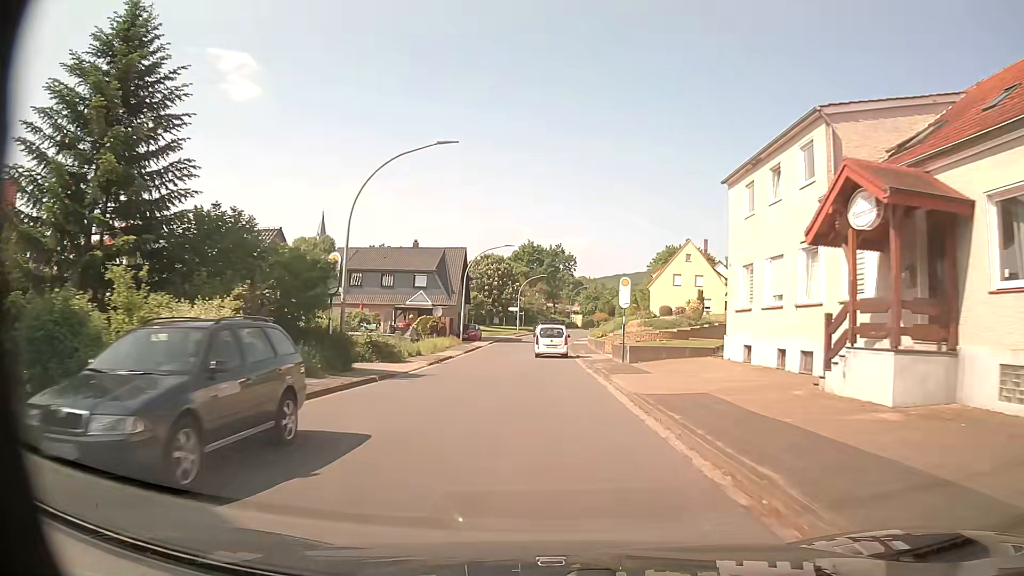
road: tertiary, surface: asphalt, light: Day
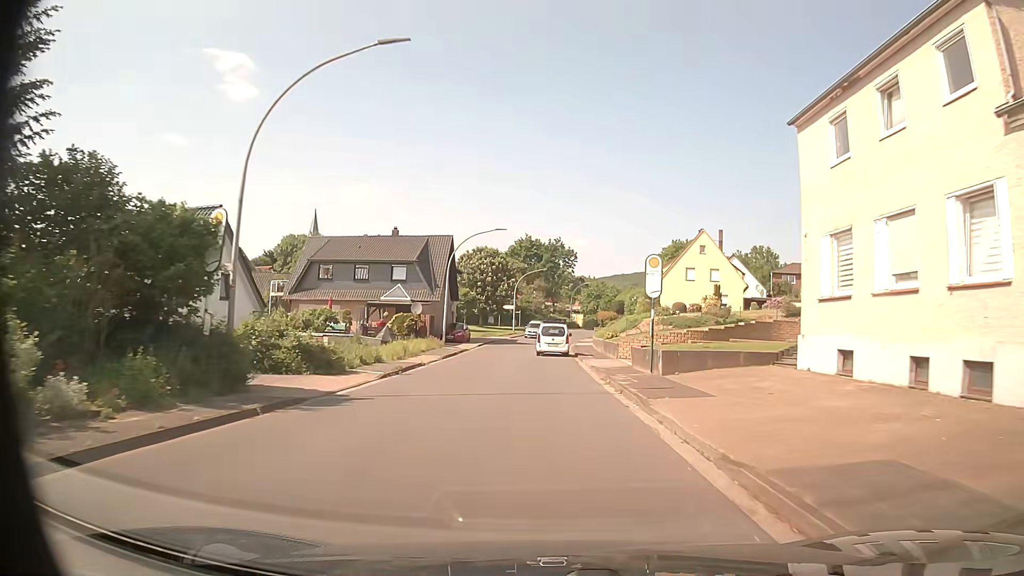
(0.0, +8.3) m; 0°
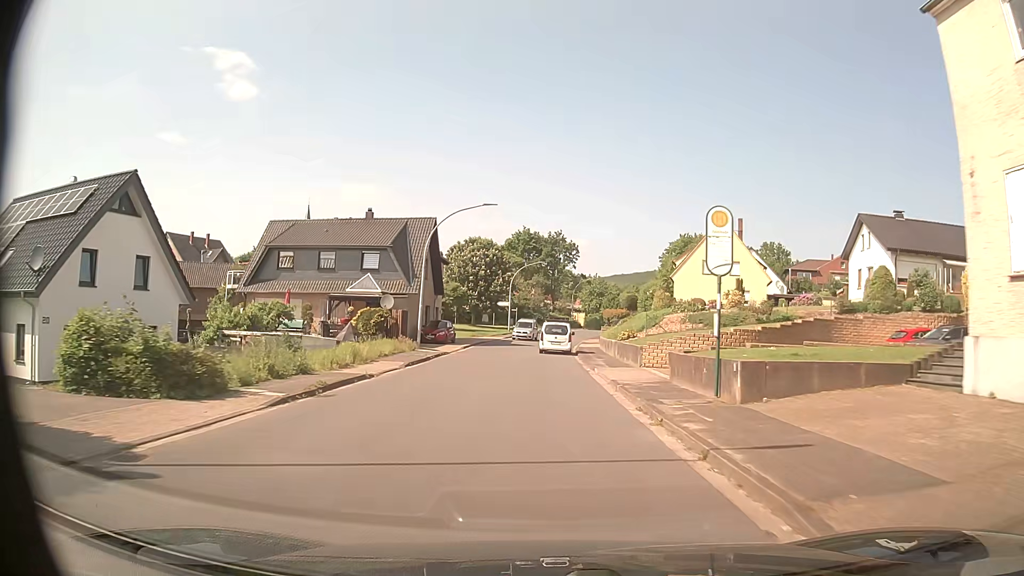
(0.0, +8.4) m; 0°
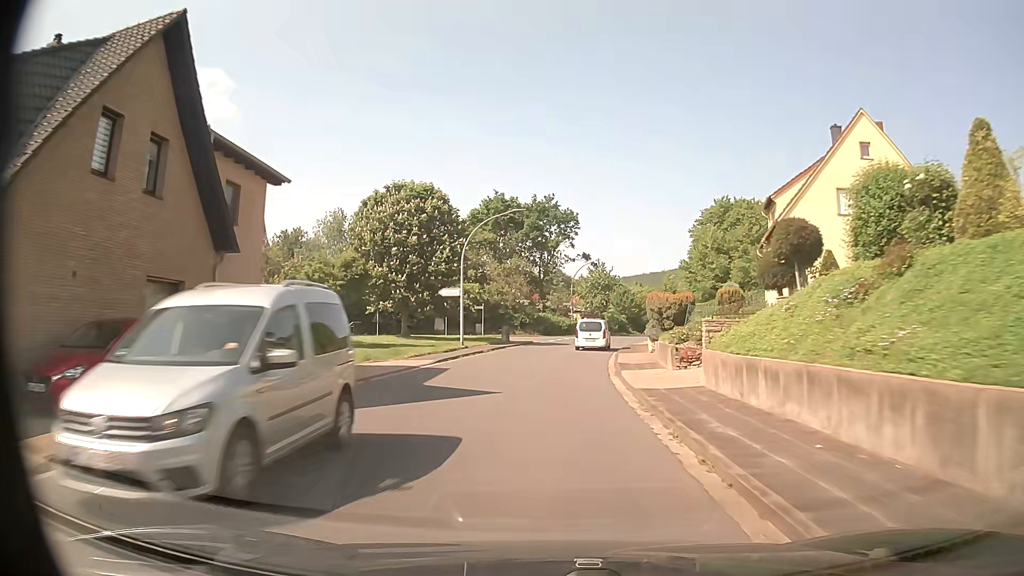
(0.0, +34.2) m; +1°
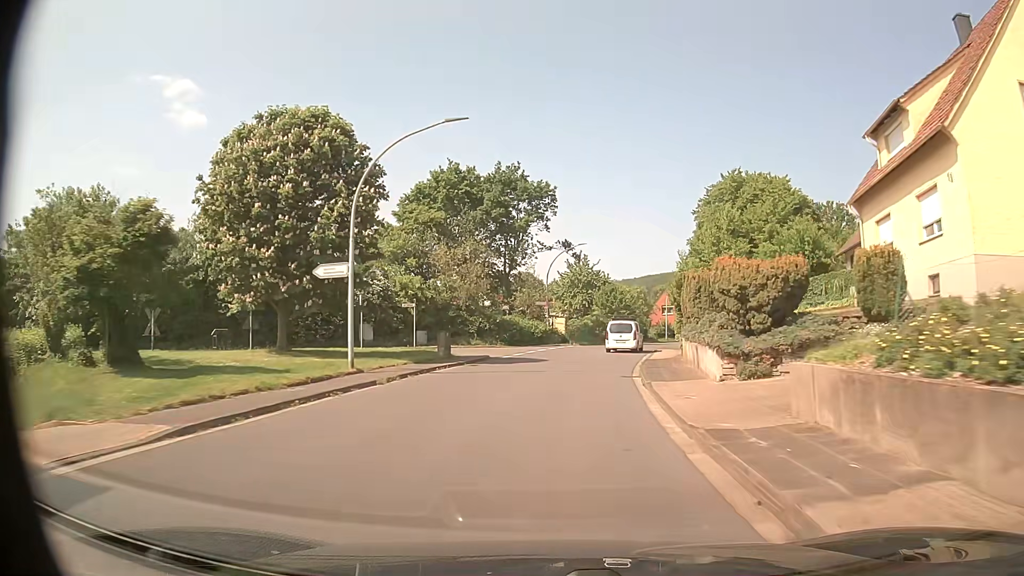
(+0.3, +17.4) m; +2°
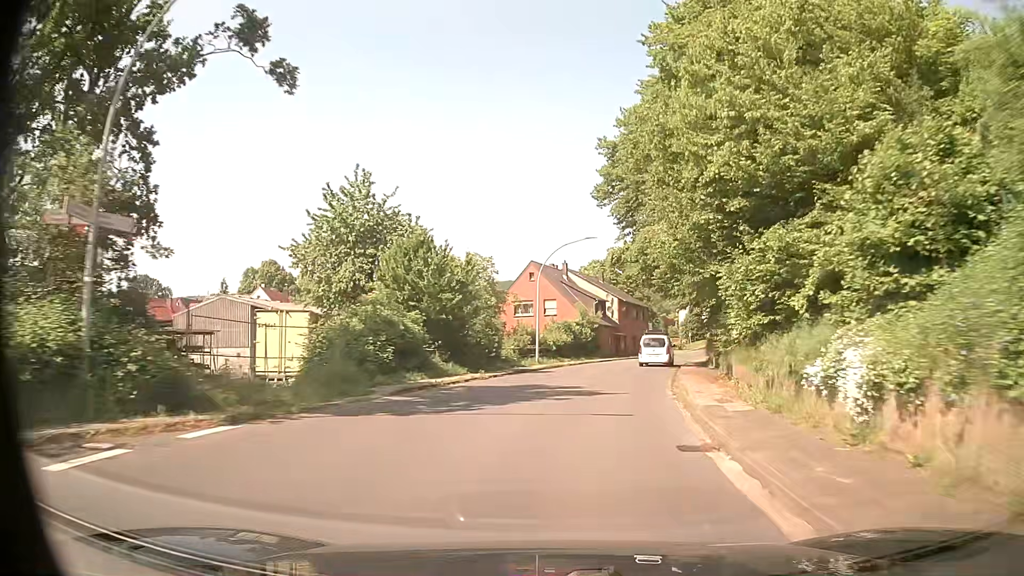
(+4.6, +42.5) m; +14°
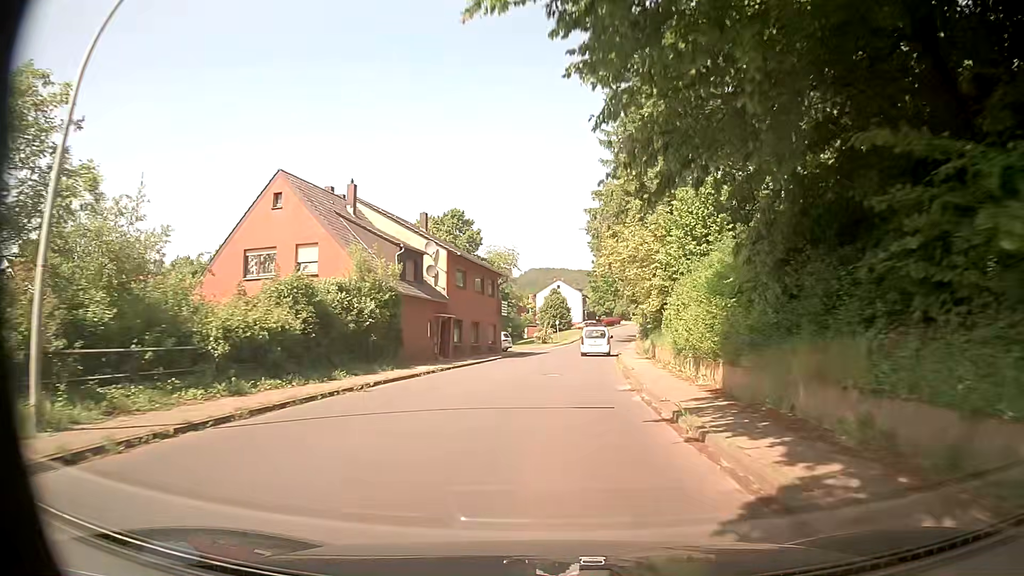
(+4.2, +32.8) m; +13°
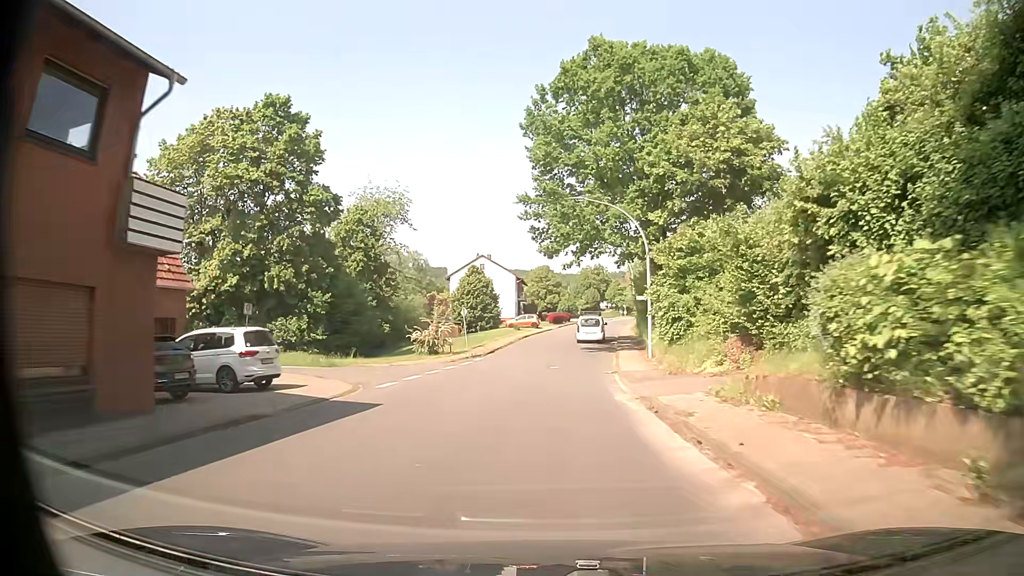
(+2.2, +41.0) m; +6°
(0, +10) (0, +20) (+1, +30) (+1, +40) (+2, +50) (+3, +60) (+5, +70) (+6, +80) (+8, +90) (+9, +99) m
